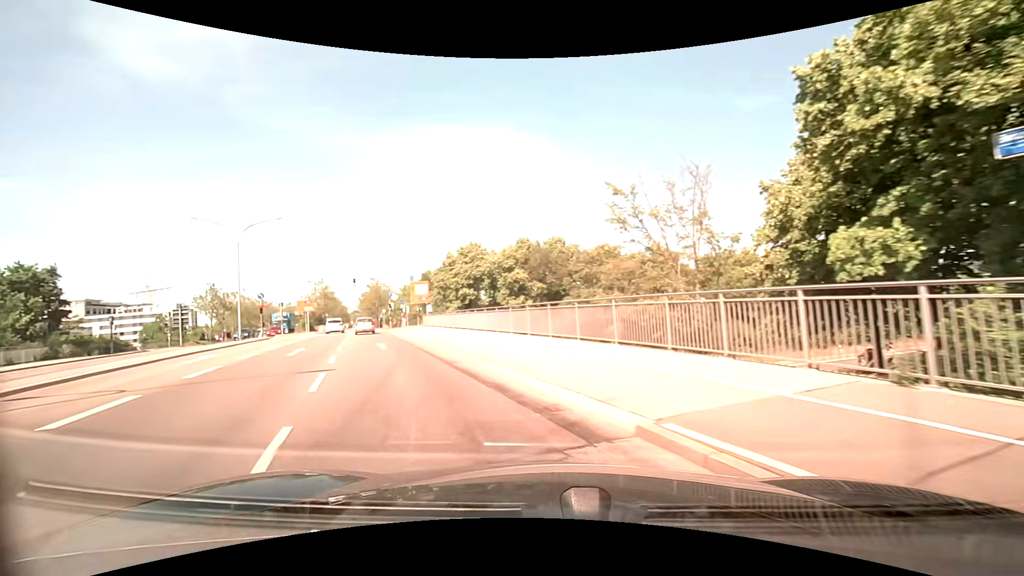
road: primary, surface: asphalt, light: Day
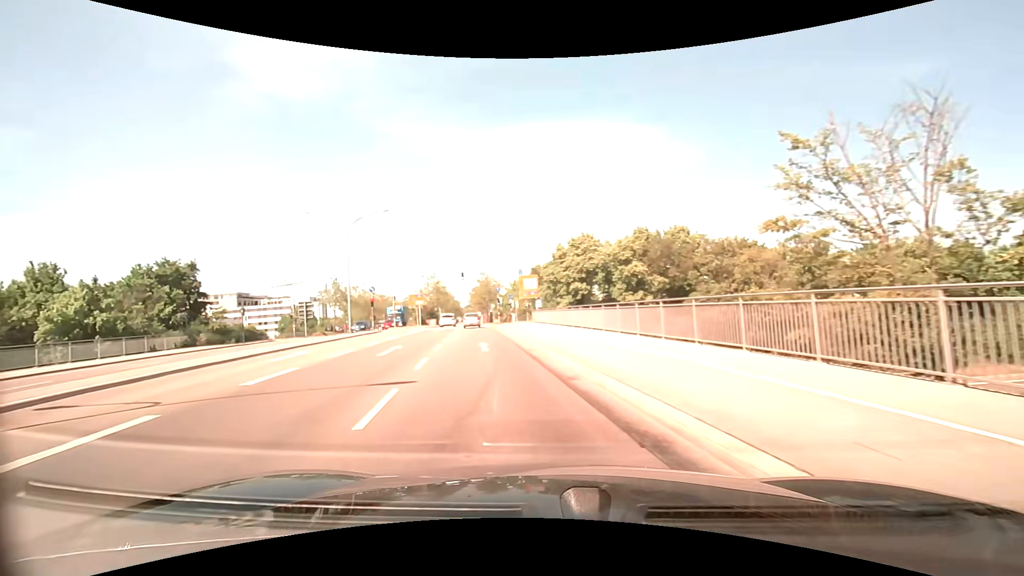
(-0.4, +3.7) m; -13°
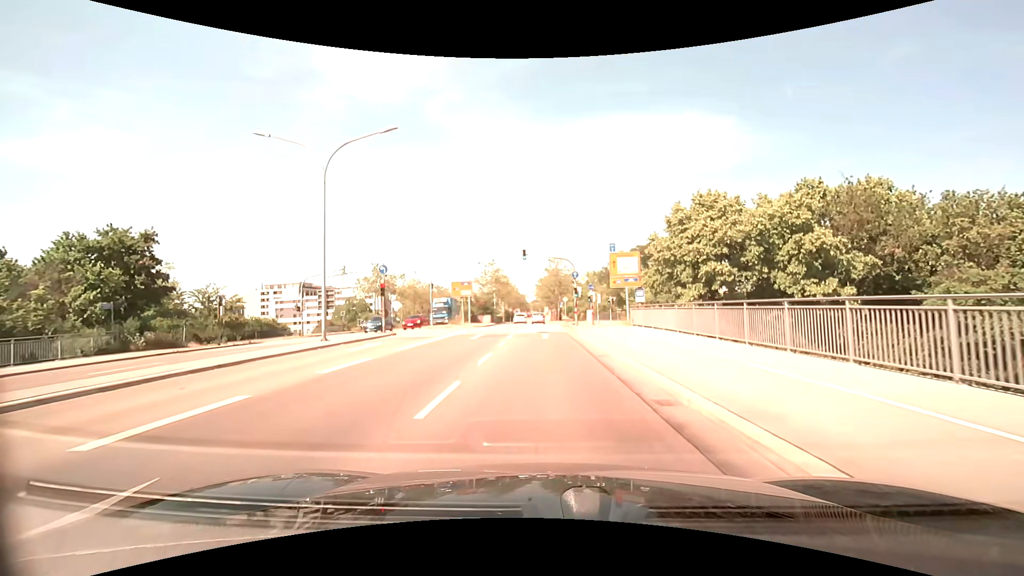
(-2.0, +18.2) m; -7°
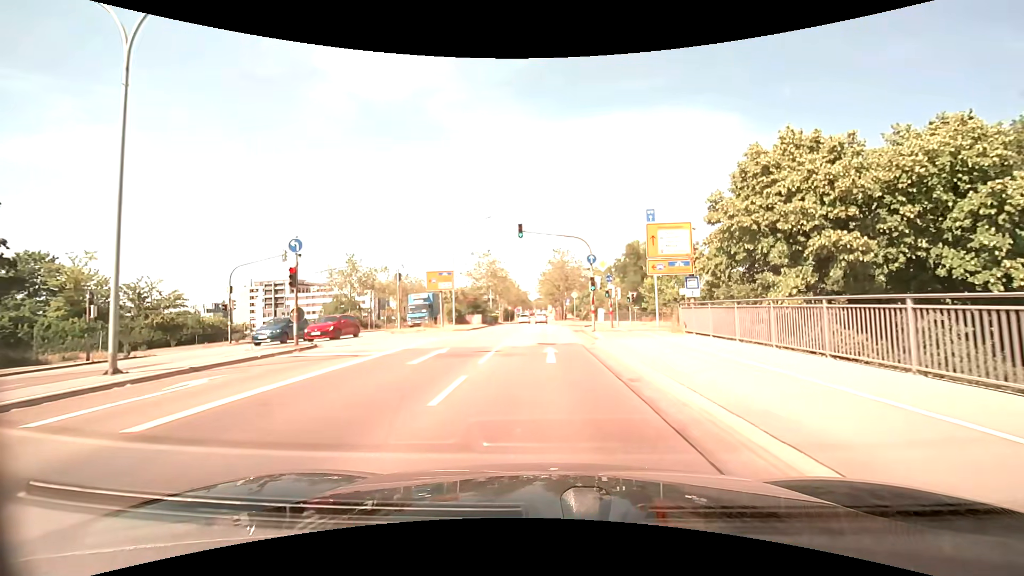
(0.0, +11.5) m; 0°
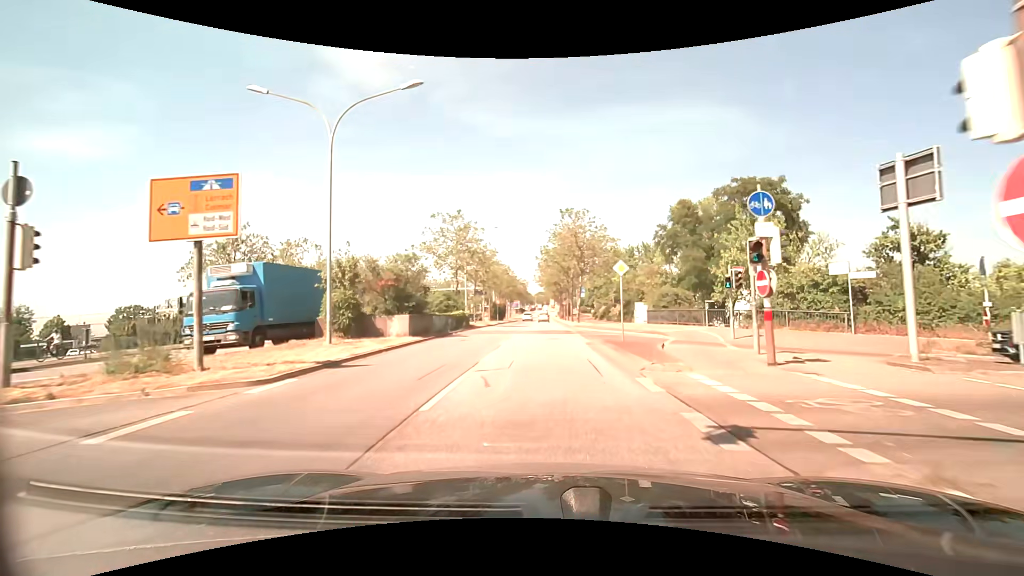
(0.0, +25.9) m; 0°
(0, +10) (0, +20) (0, +30) (0, +40) (0, +50) (0, +60) (0, +70) (0, +80) (0, +90) (0, +100) m
